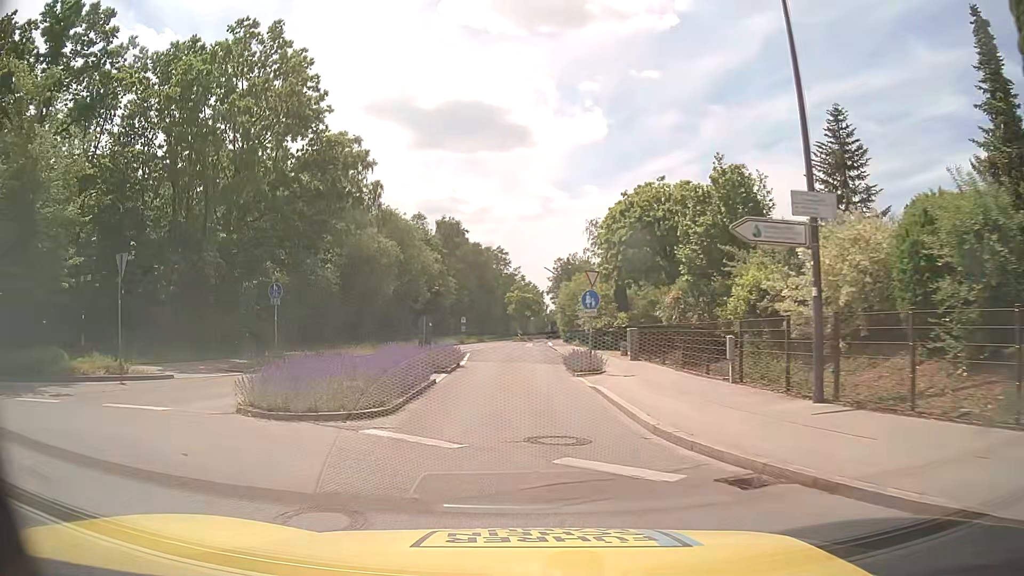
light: Day
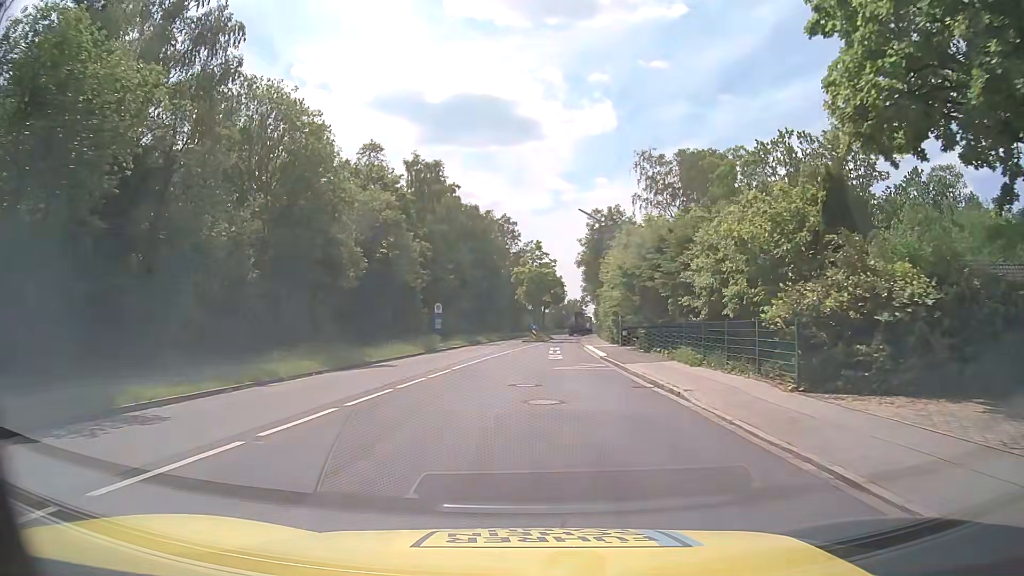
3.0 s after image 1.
(-0.4, +34.1) m; -1°
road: tertiary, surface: asphalt
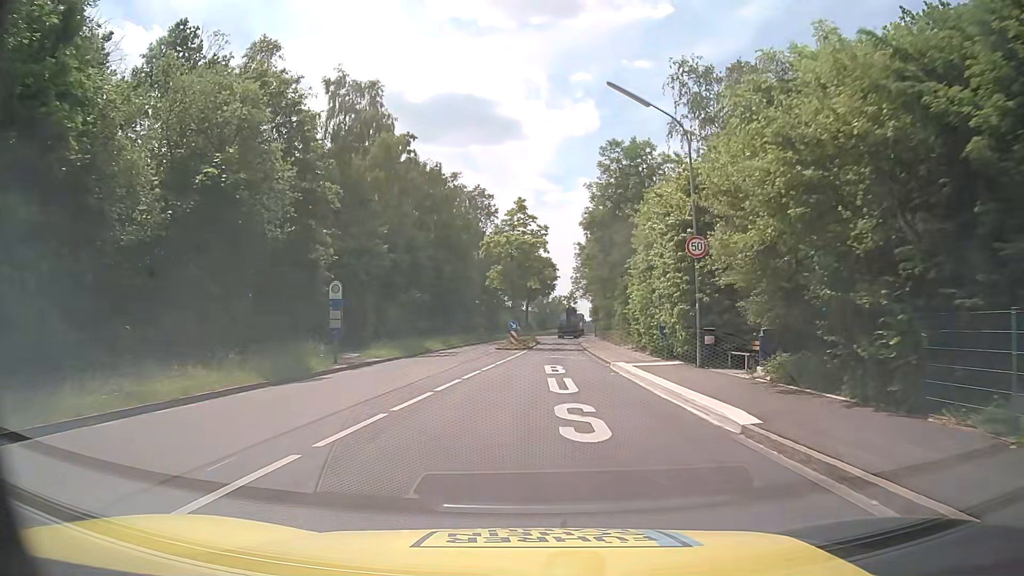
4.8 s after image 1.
(+0.2, +21.8) m; +2°
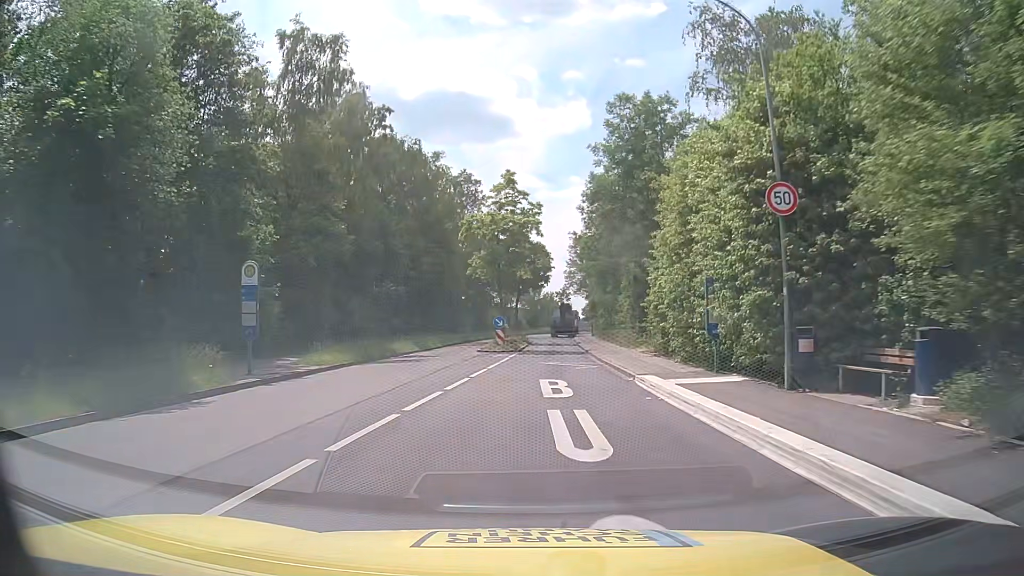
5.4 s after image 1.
(+0.1, +7.3) m; +1°
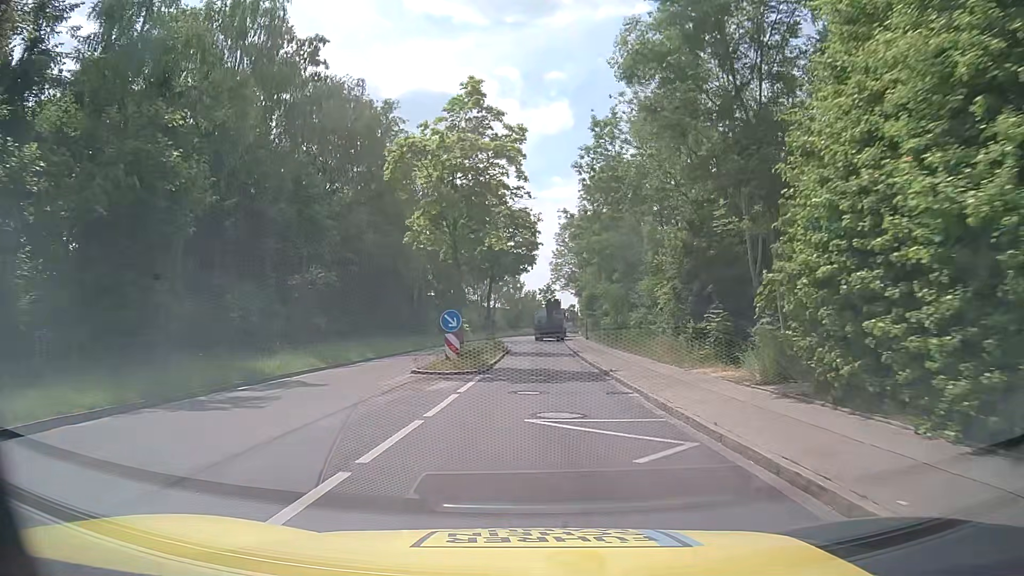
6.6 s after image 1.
(+0.2, +14.4) m; +1°
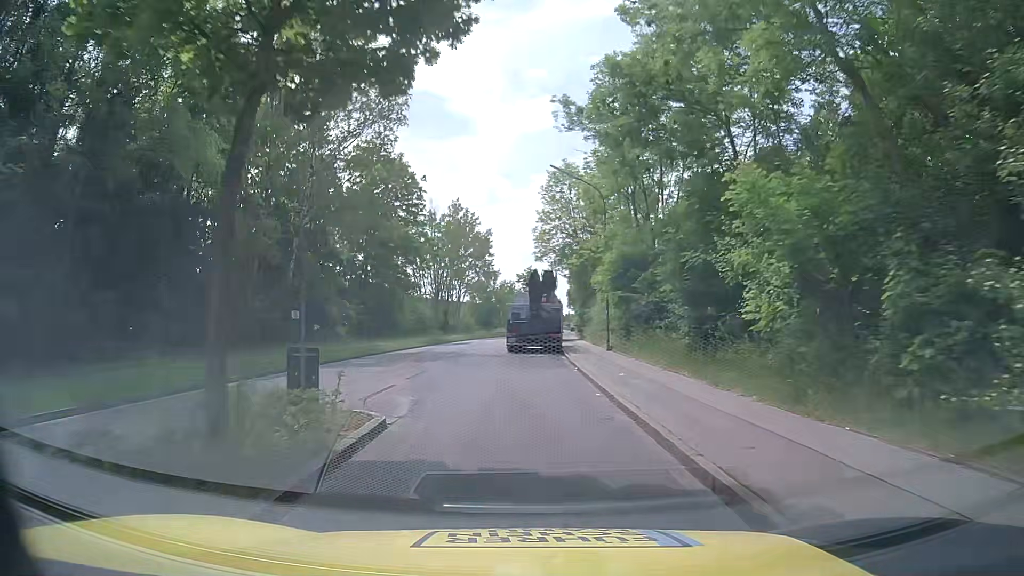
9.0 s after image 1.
(+0.8, +28.0) m; +3°
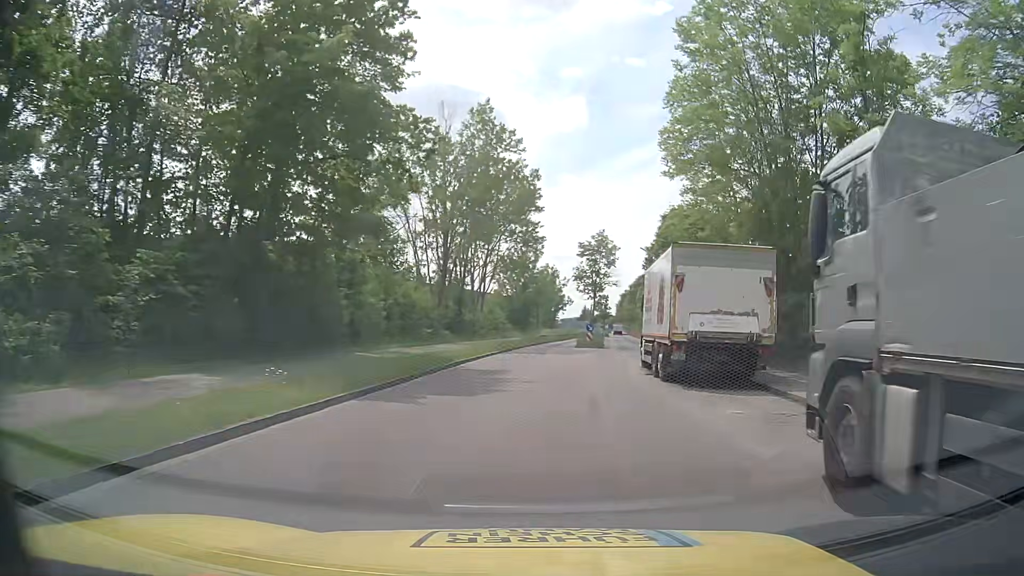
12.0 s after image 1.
(-3.4, +32.9) m; -3°
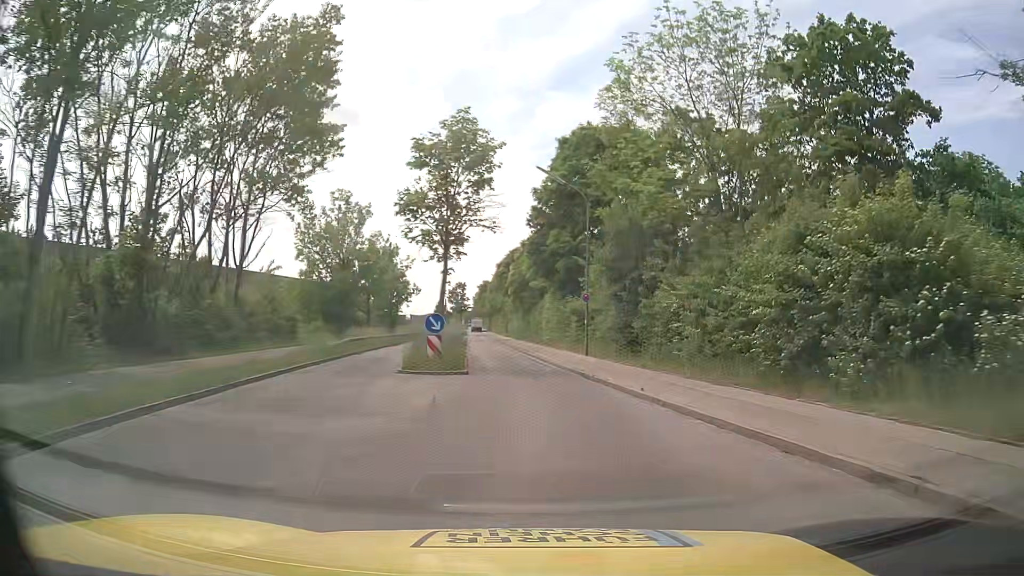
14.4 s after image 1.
(+2.6, +28.4) m; +12°
(0, +10) (0, +20) (-1, +30) (-1, +40) (-2, +50) (-3, +60) (-4, +70) (-5, +80) (-6, +90) (-7, +100) m
